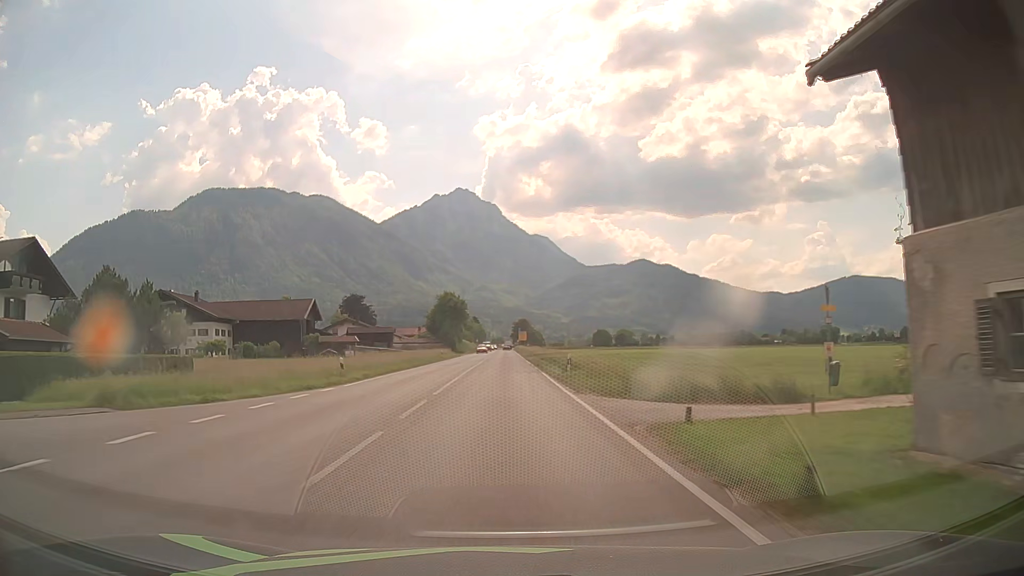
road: primary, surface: asphalt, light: Day
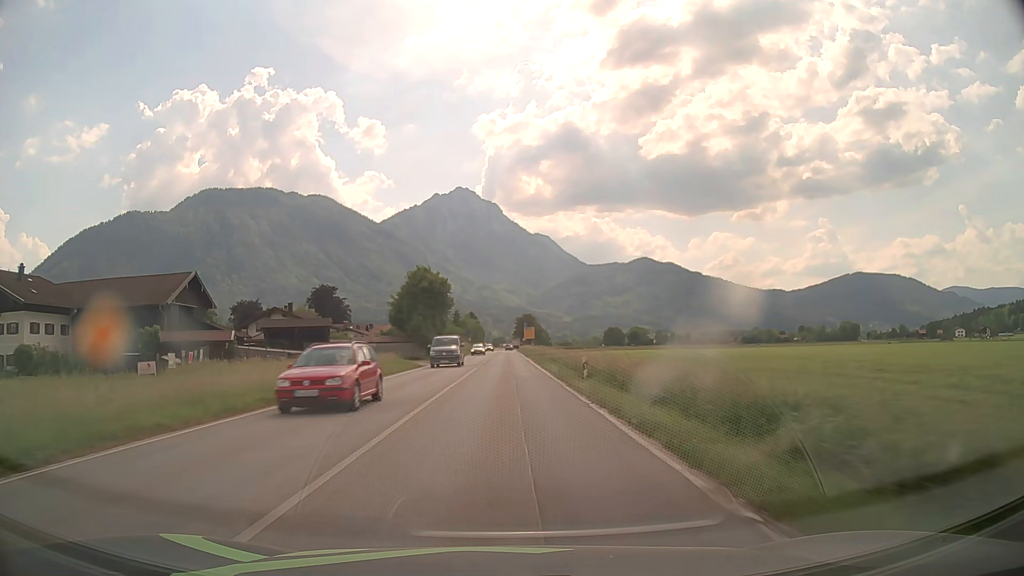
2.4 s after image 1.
(-0.1, +42.9) m; 0°
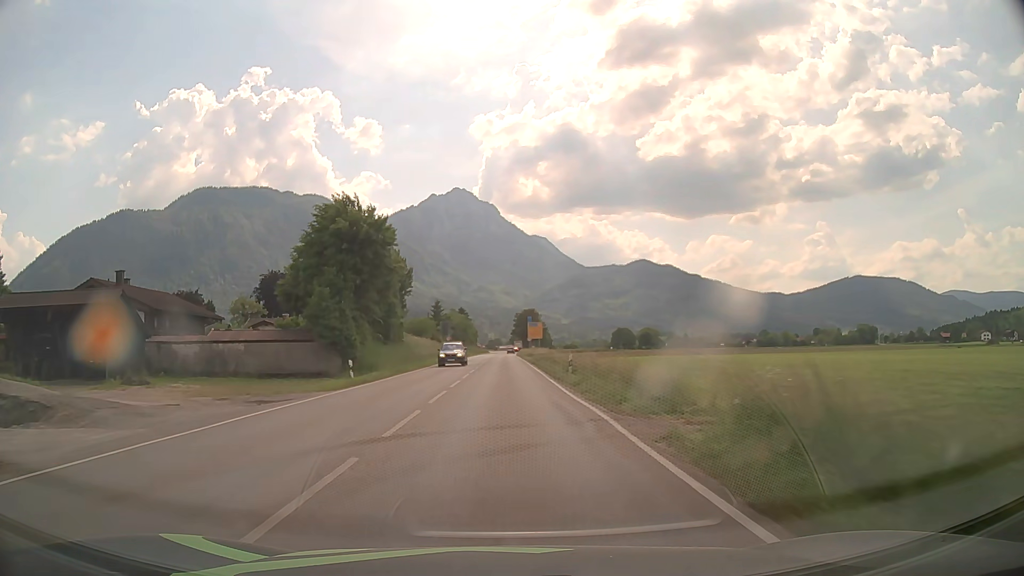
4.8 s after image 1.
(+0.1, +42.9) m; 0°
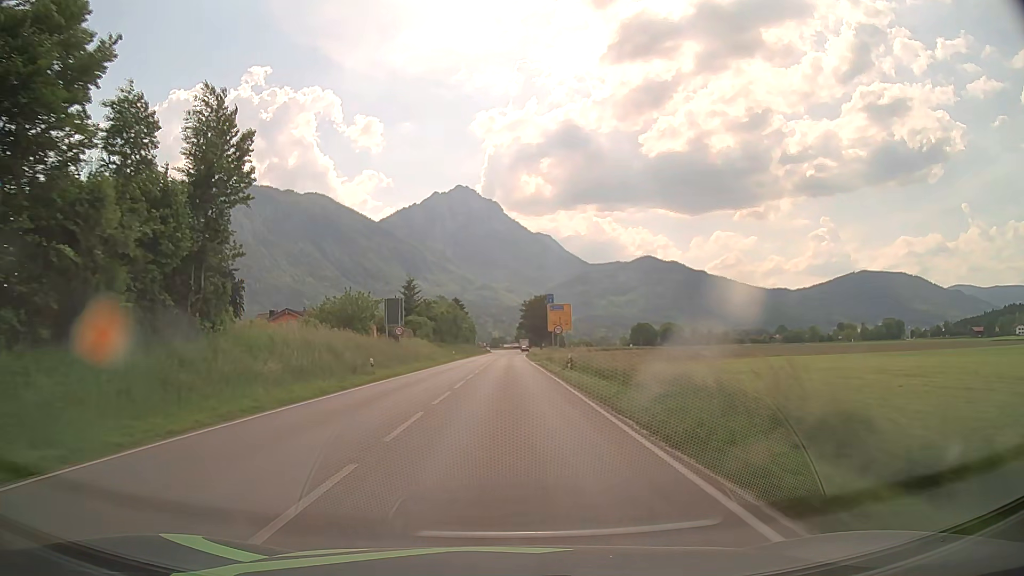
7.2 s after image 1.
(0.0, +42.9) m; 0°
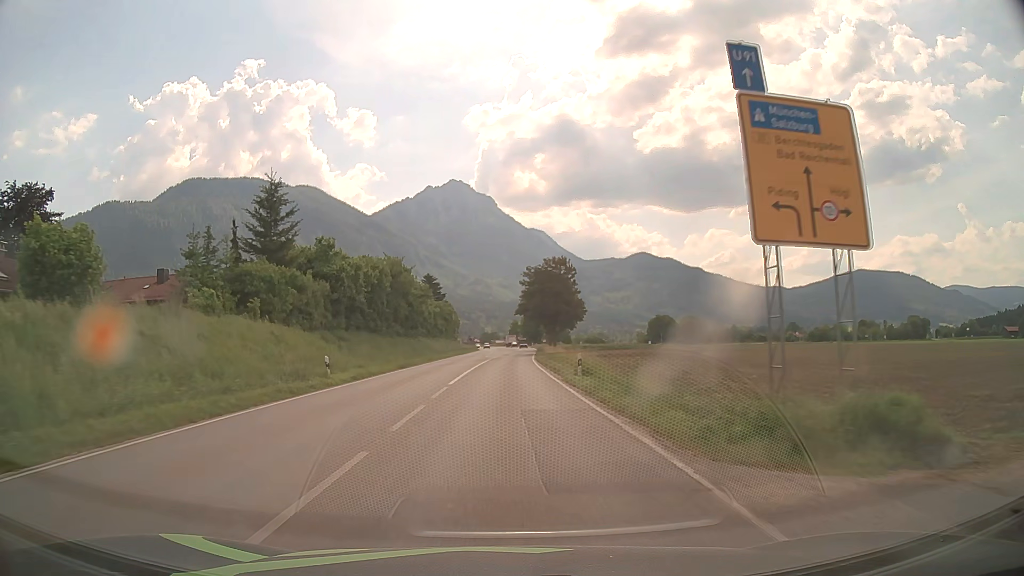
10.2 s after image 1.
(0.0, +53.7) m; 0°
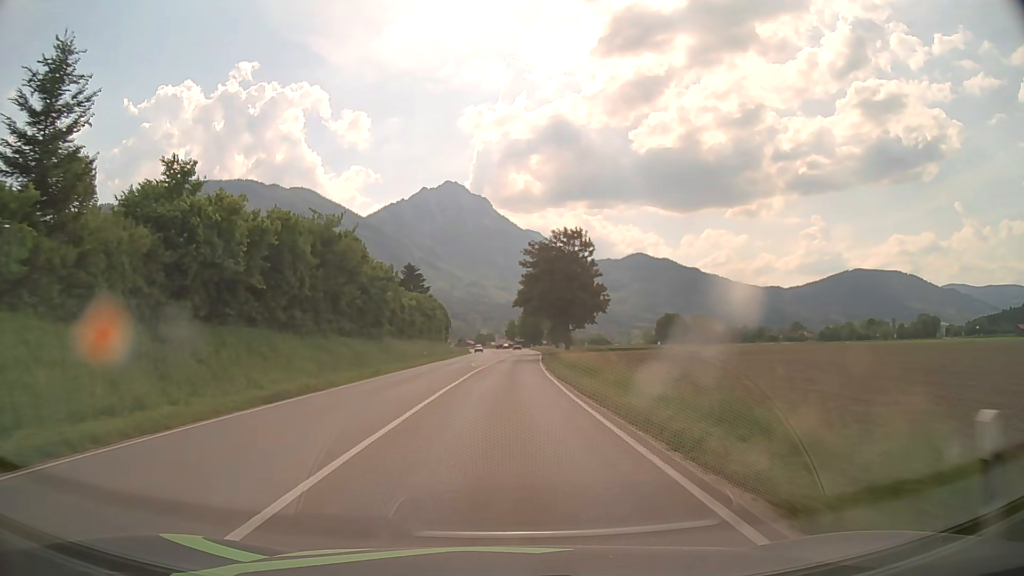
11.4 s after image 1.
(+0.1, +21.5) m; 0°
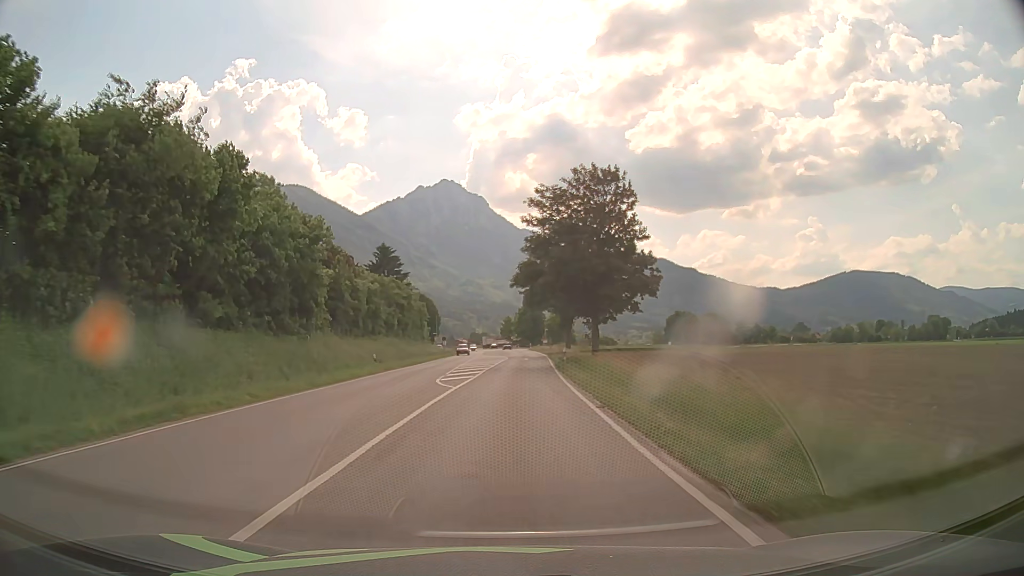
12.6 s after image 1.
(0.0, +21.5) m; 0°
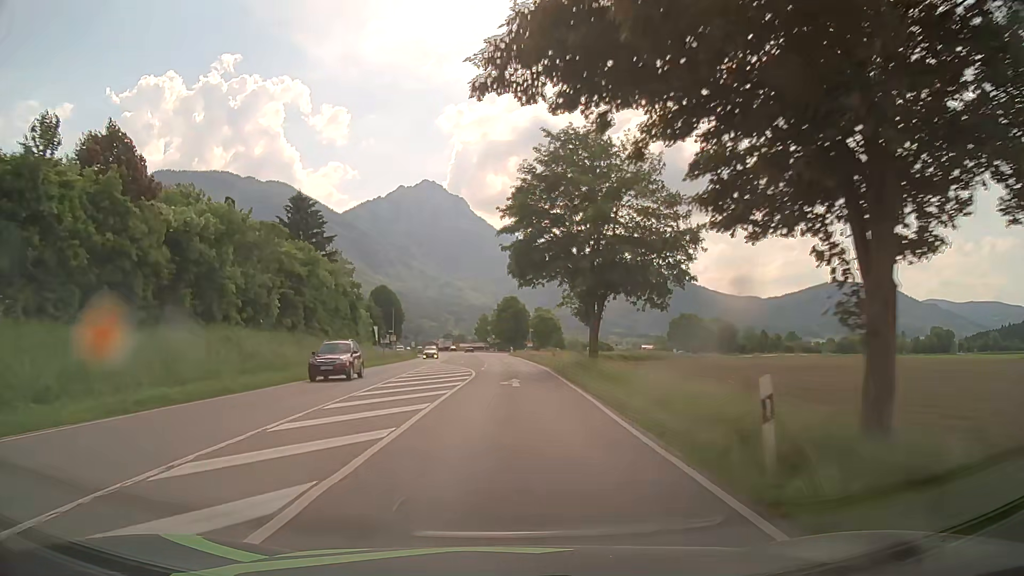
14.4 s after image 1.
(+0.6, +32.3) m; +2°
(0, +10) (0, +20) (0, +30) (0, +40) (0, +50) (0, +60) (0, +70) (-1, +80) (-1, +90) (-2, +100) m
